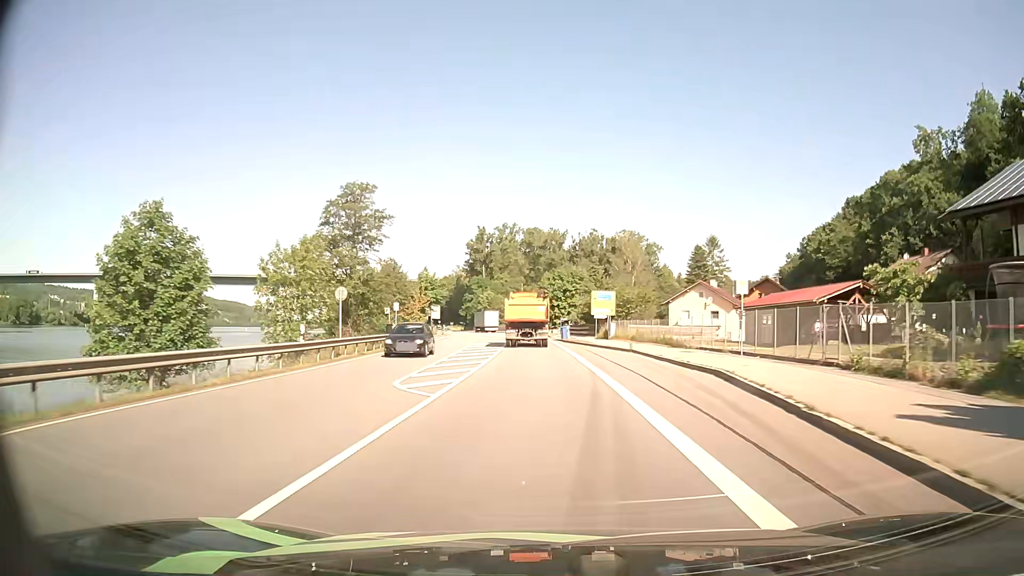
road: primary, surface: asphalt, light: Day
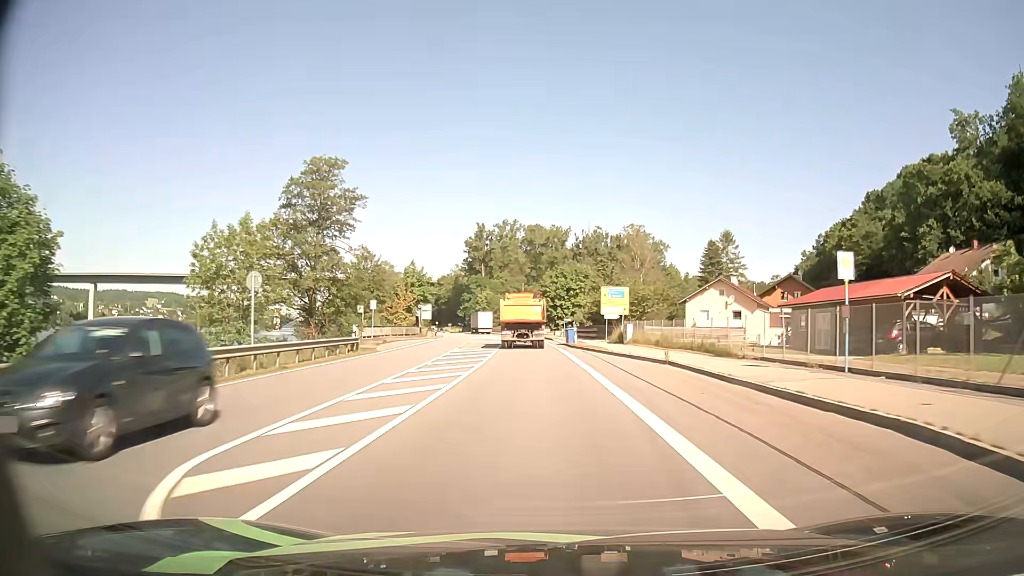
(0.0, +9.5) m; 0°
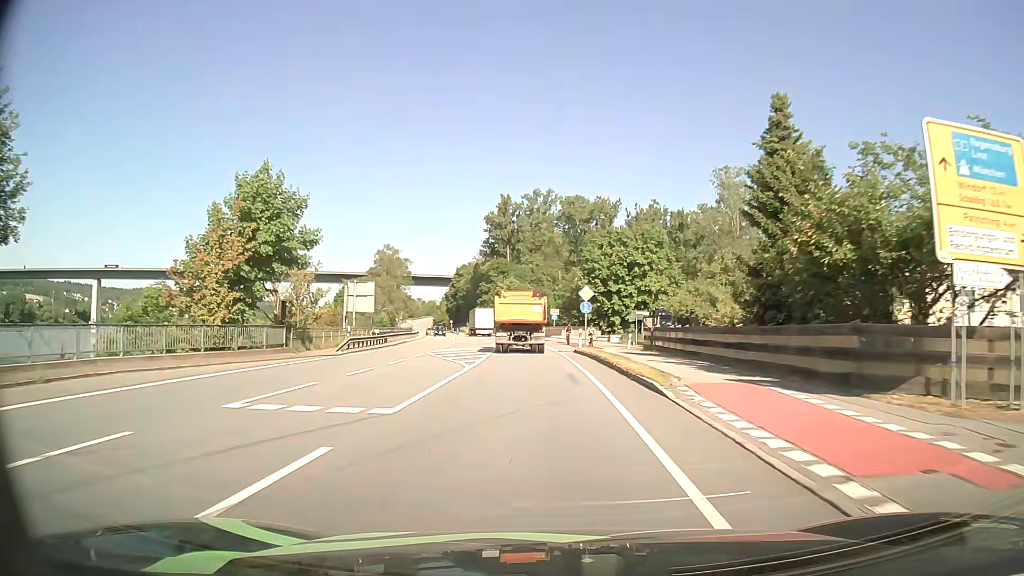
(-0.8, +47.2) m; -3°
